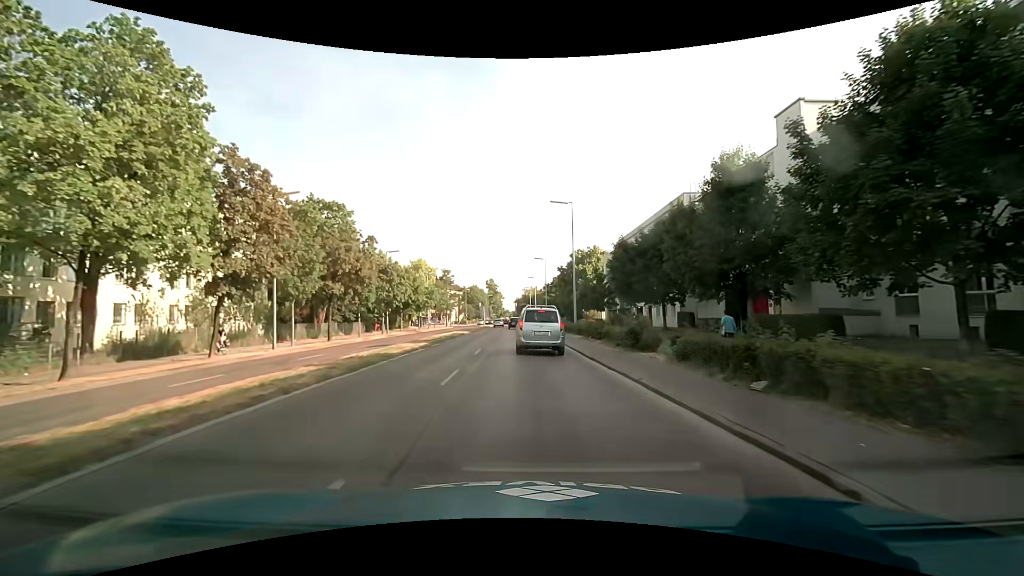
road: secondary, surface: asphalt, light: Day
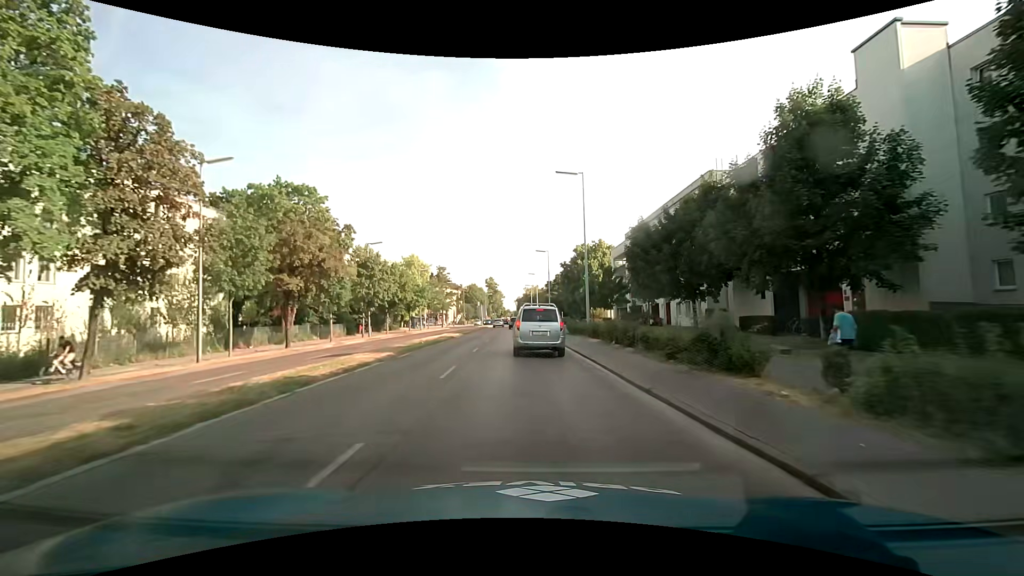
(0.0, +7.5) m; 0°
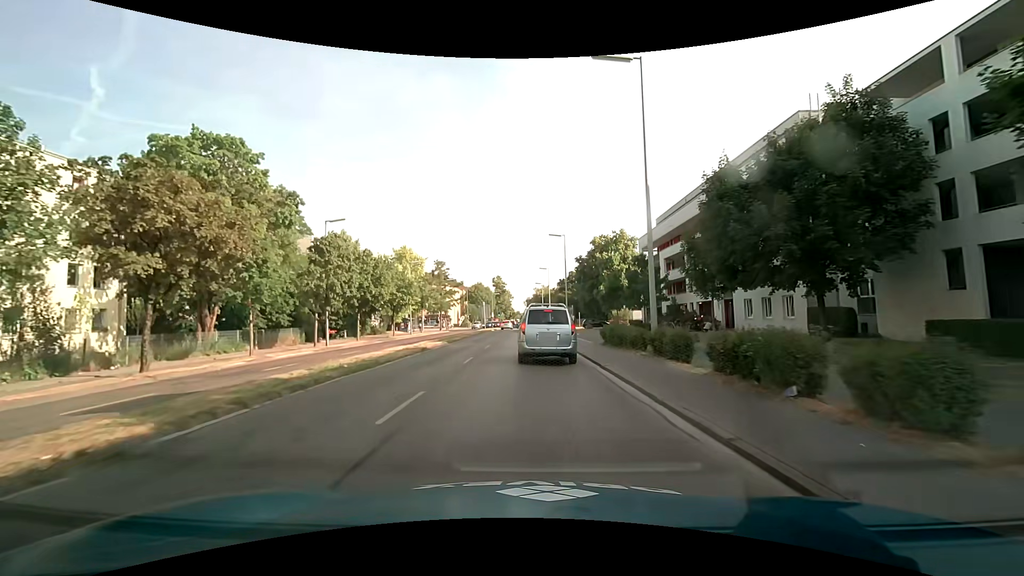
(-0.2, +13.8) m; -2°
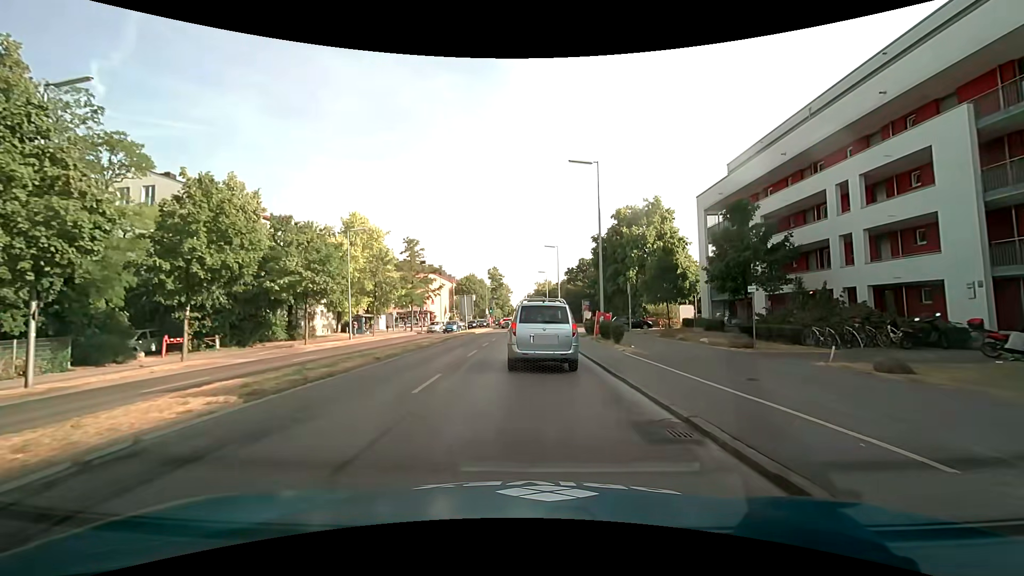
(0.0, +24.1) m; 0°
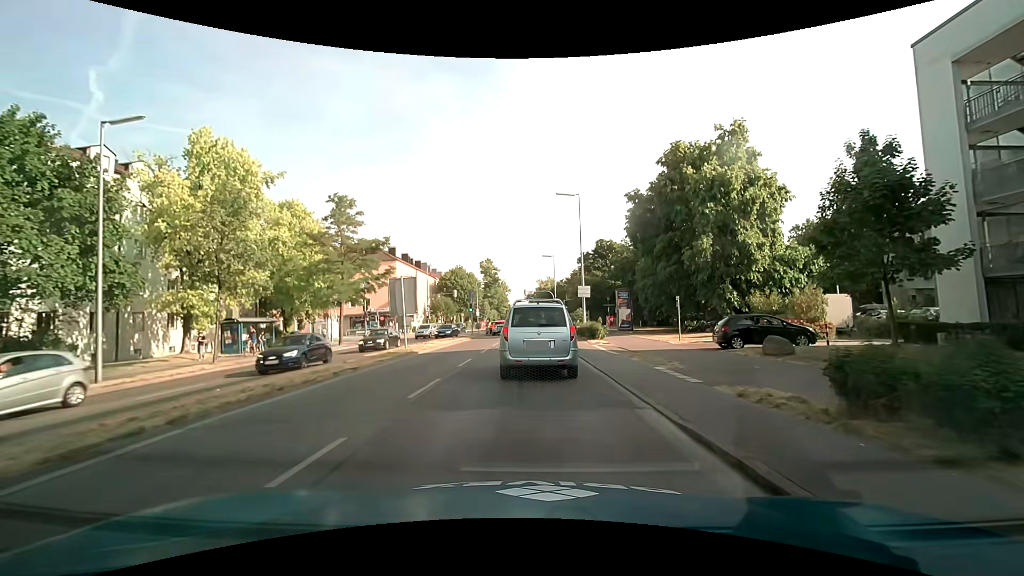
(+0.1, +27.1) m; 0°
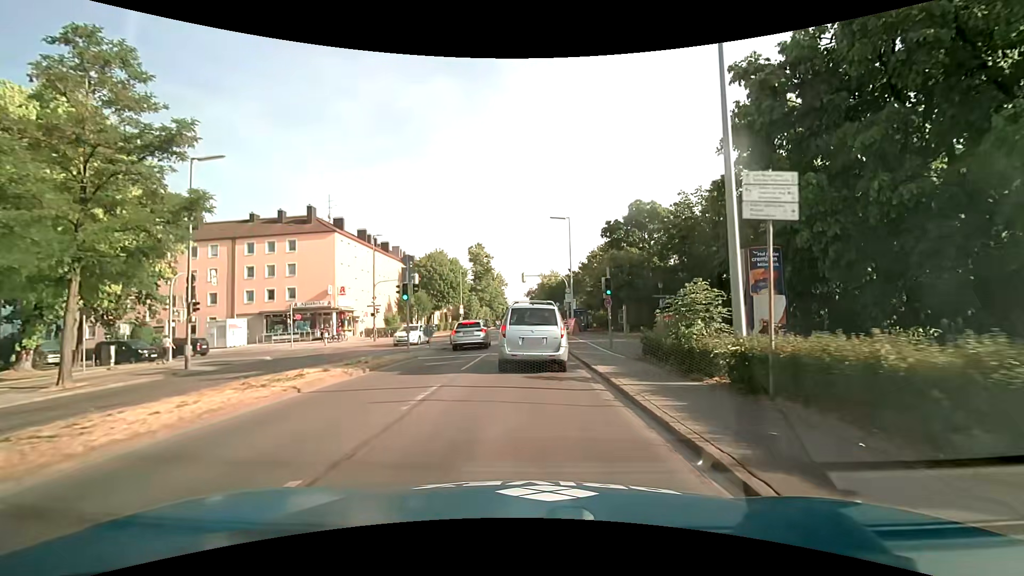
(0.0, +26.2) m; 0°
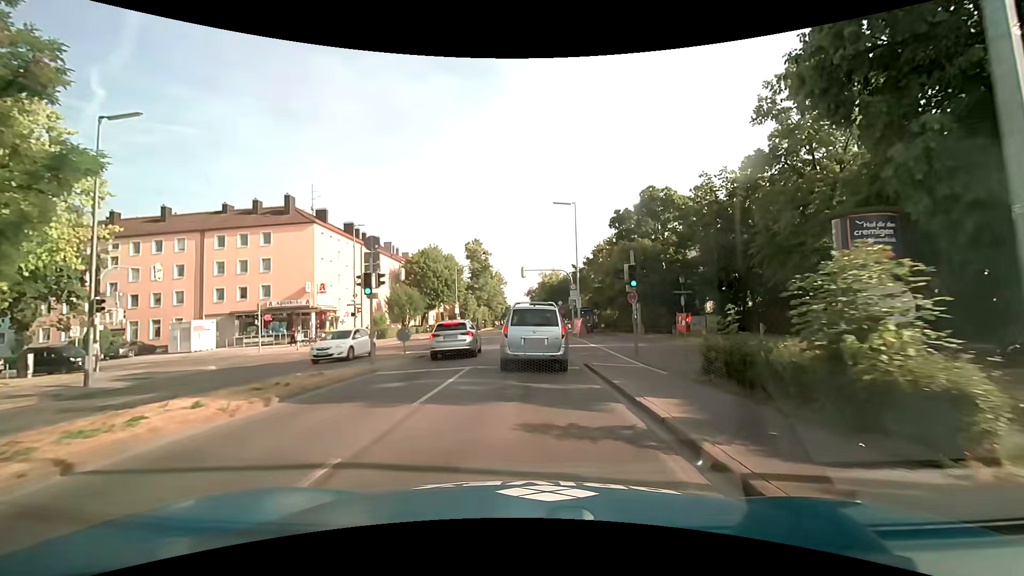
(0.0, +5.5) m; 0°
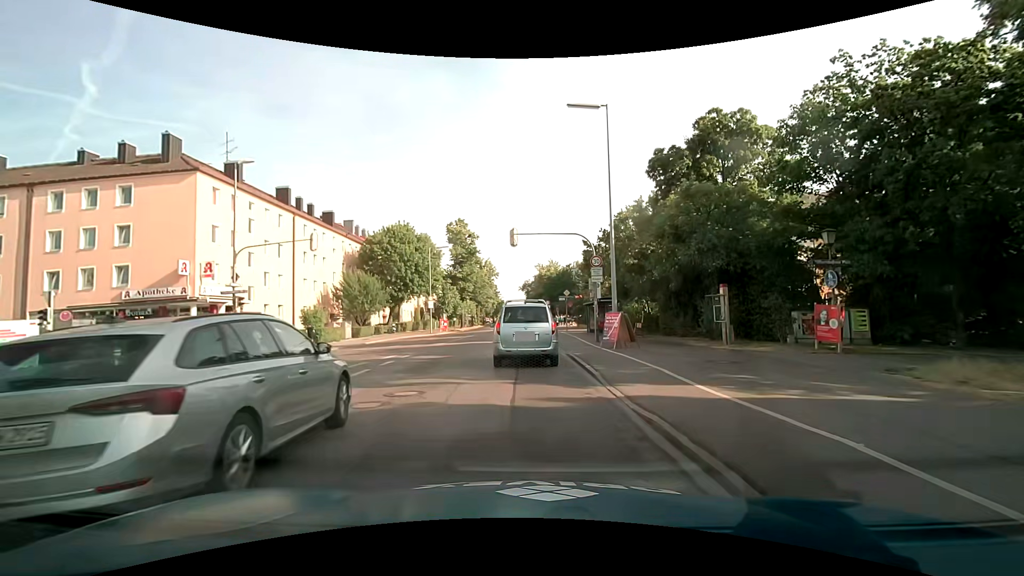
(0.0, +17.2) m; 0°
(0, +10) (0, +20) (0, +30) (-1, +40) (-1, +50) (-1, +60) (-1, +70) (-1, +80) (-1, +90) (-1, +100) m
